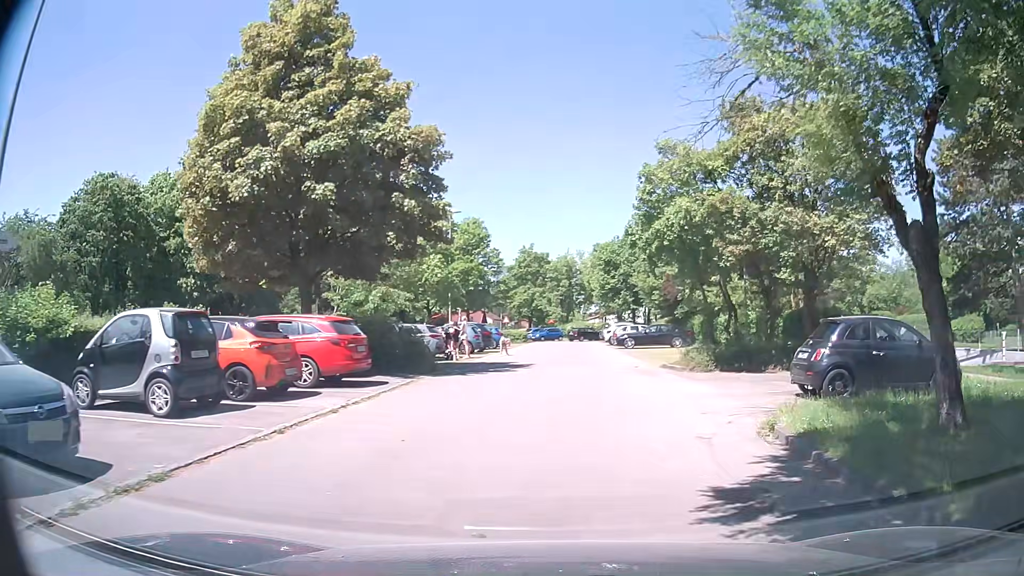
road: residential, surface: asphalt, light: Day
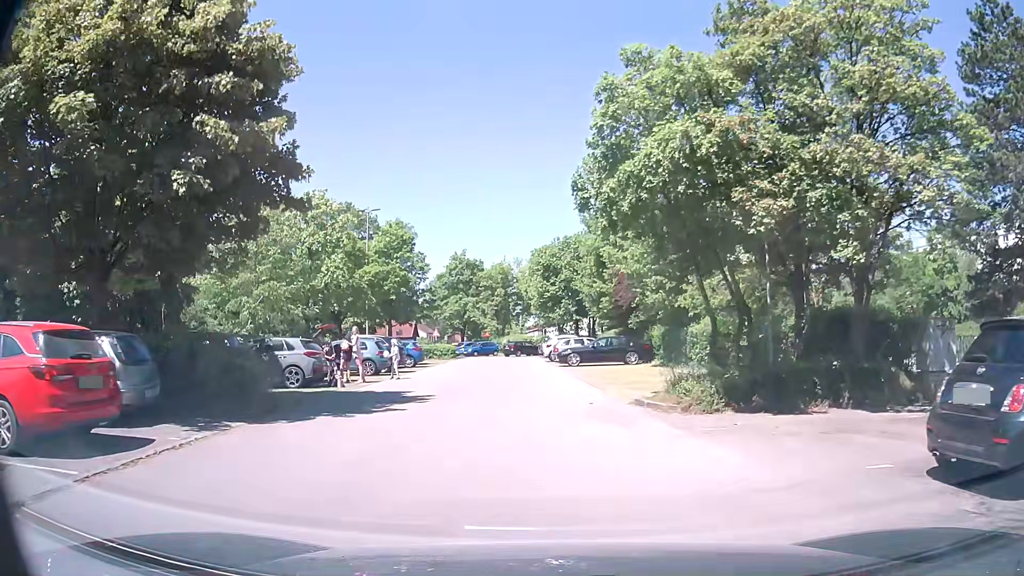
(+0.9, +7.3) m; +9°
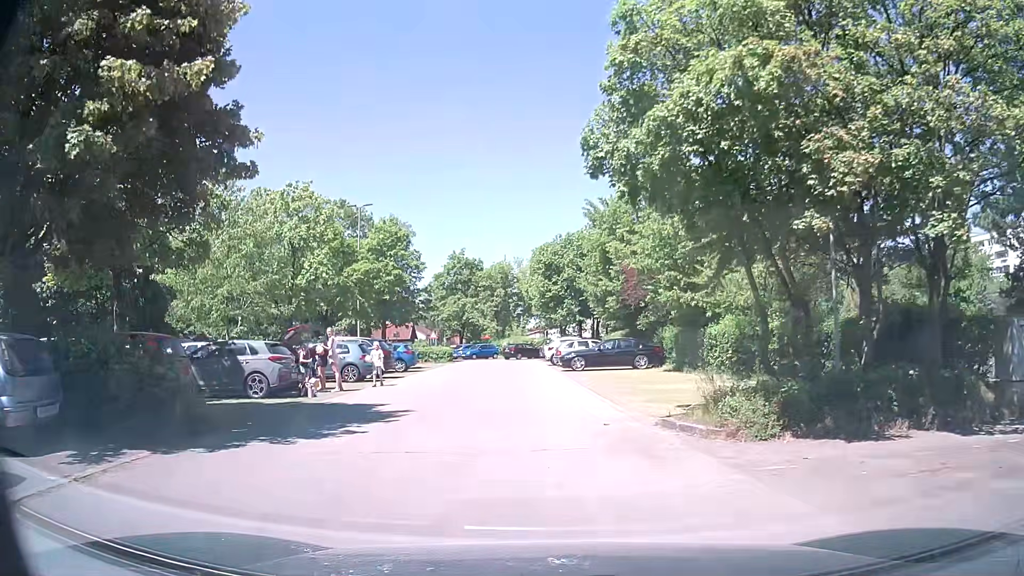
(0.0, +2.7) m; -1°
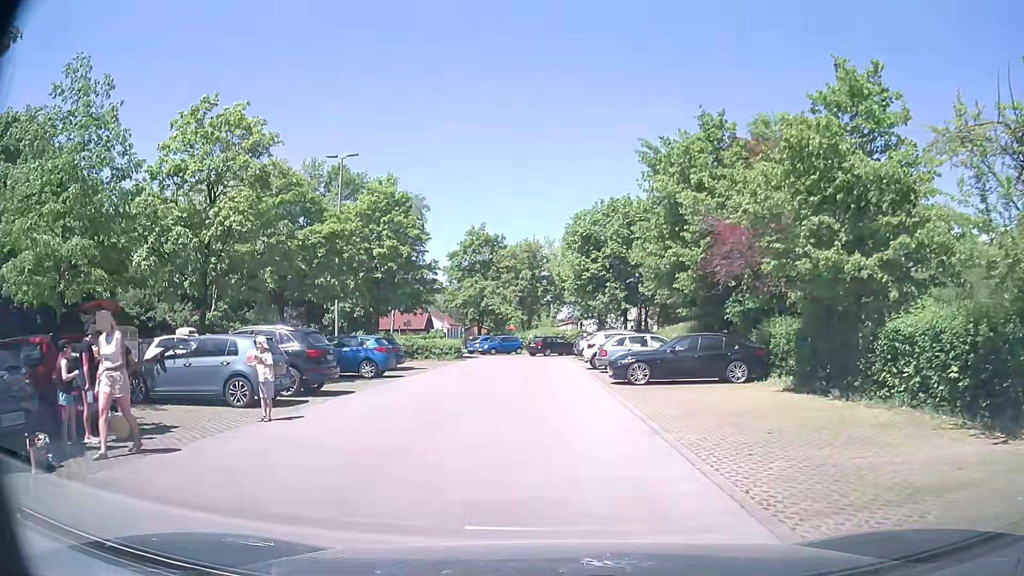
(-0.3, +11.3) m; -2°
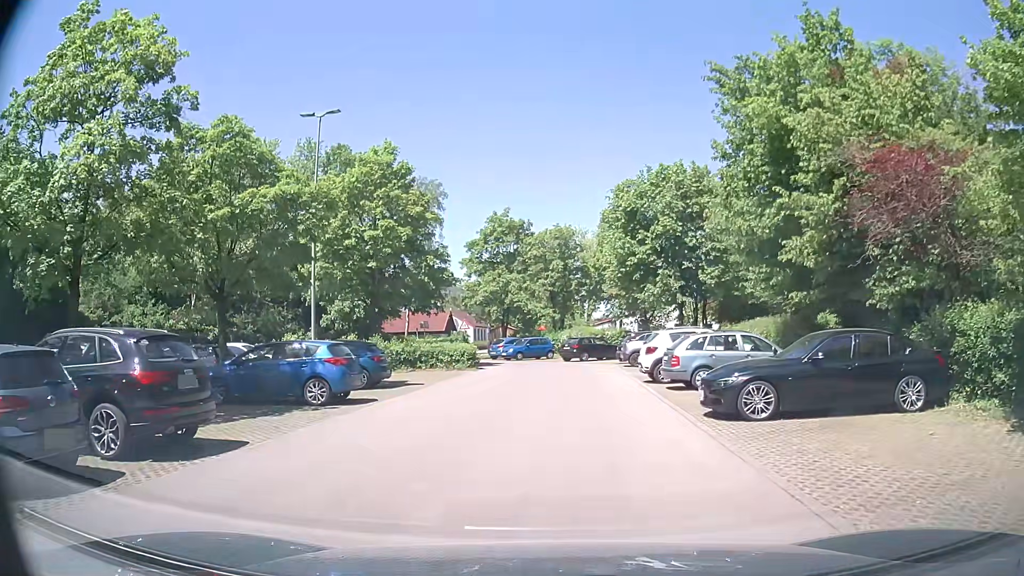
(-0.3, +8.2) m; -4°
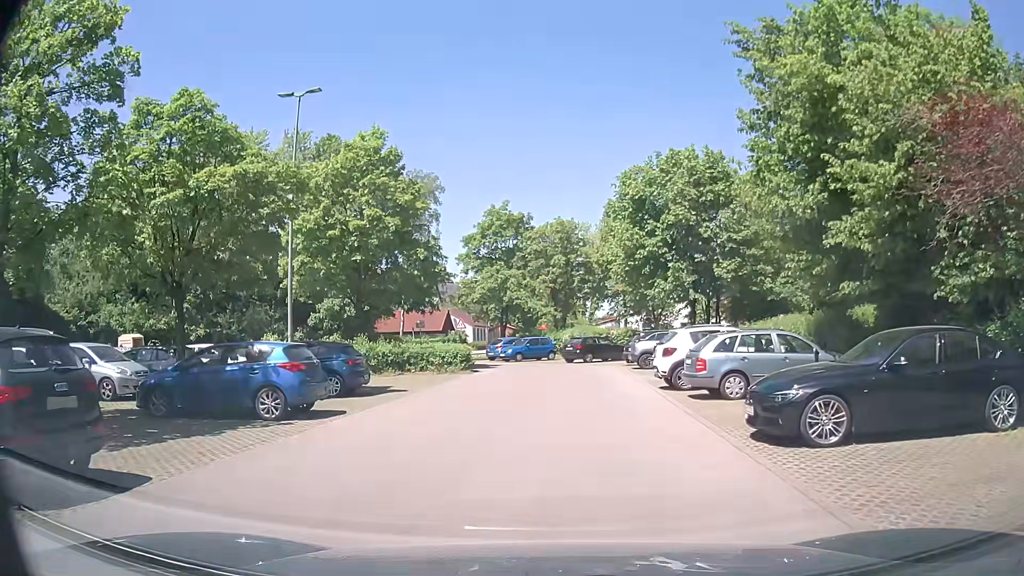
(0.0, +2.7) m; +1°
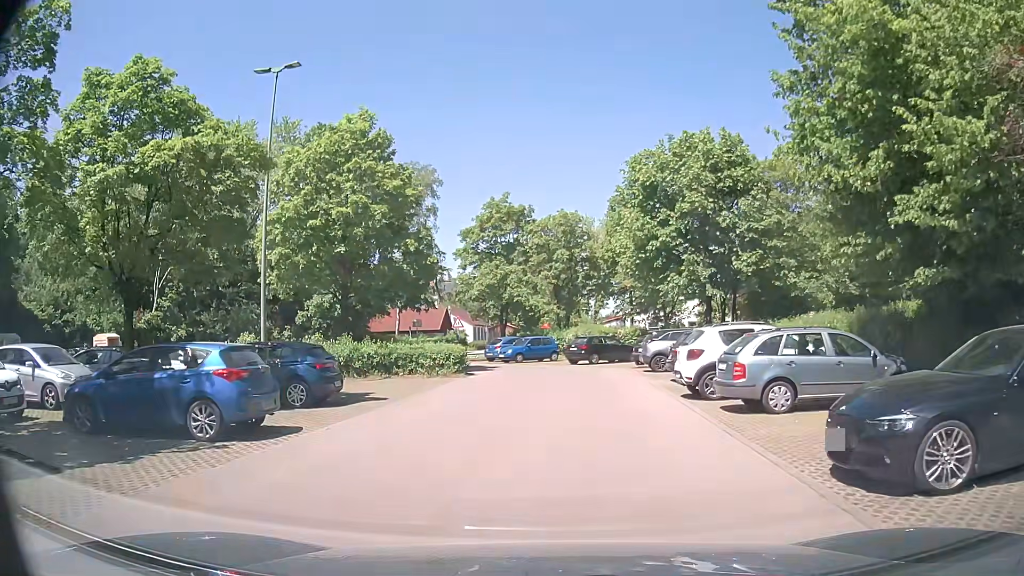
(0.0, +2.7) m; -1°
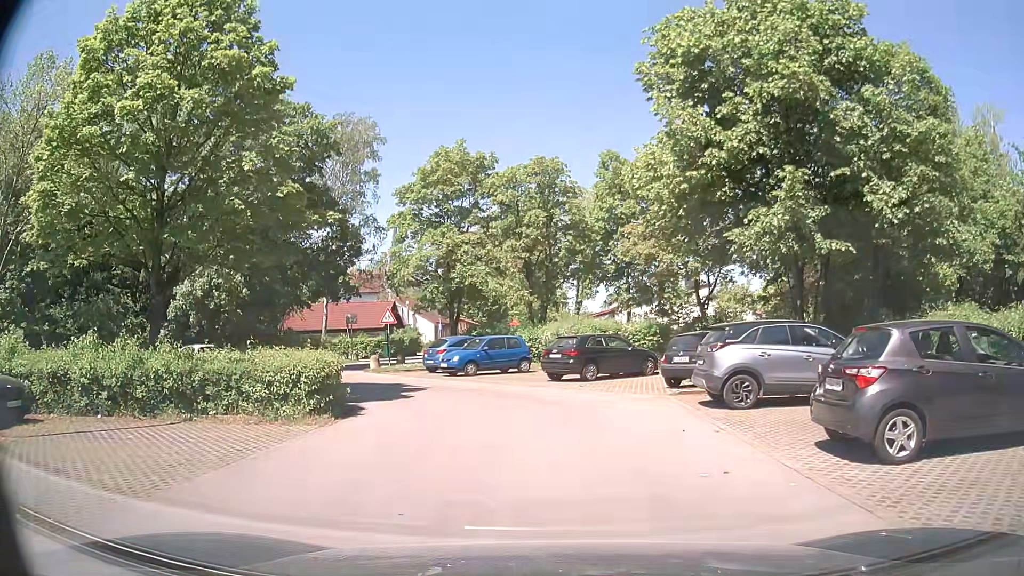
(+0.2, +13.3) m; +3°
(0, +10) (-2, +20) (-10, +25) (-18, +19) (-19, +9) (-20, -1) (-20, -11) (-20, -21) (-20, -31) (-21, -41) m
